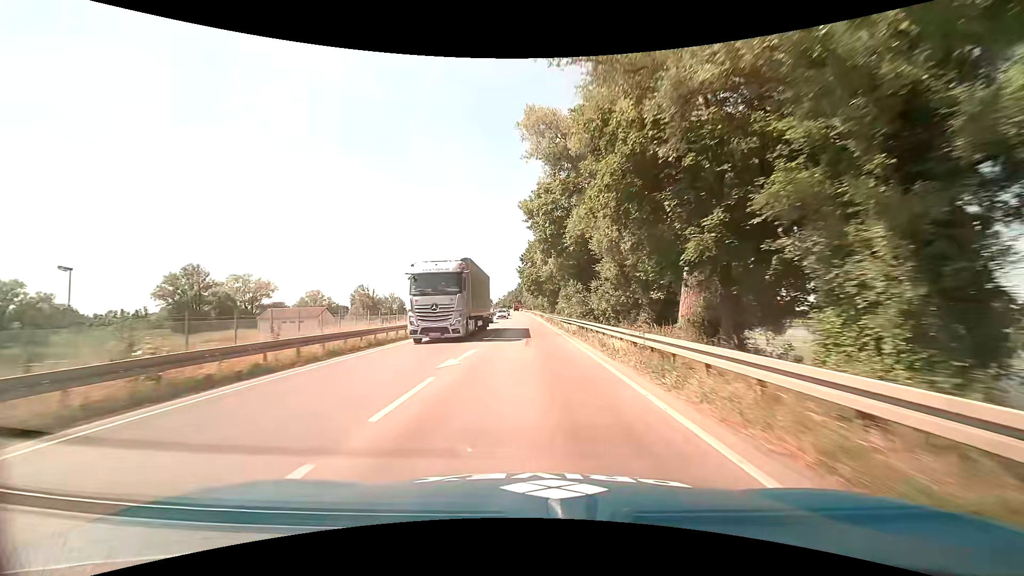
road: primary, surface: asphalt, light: Day
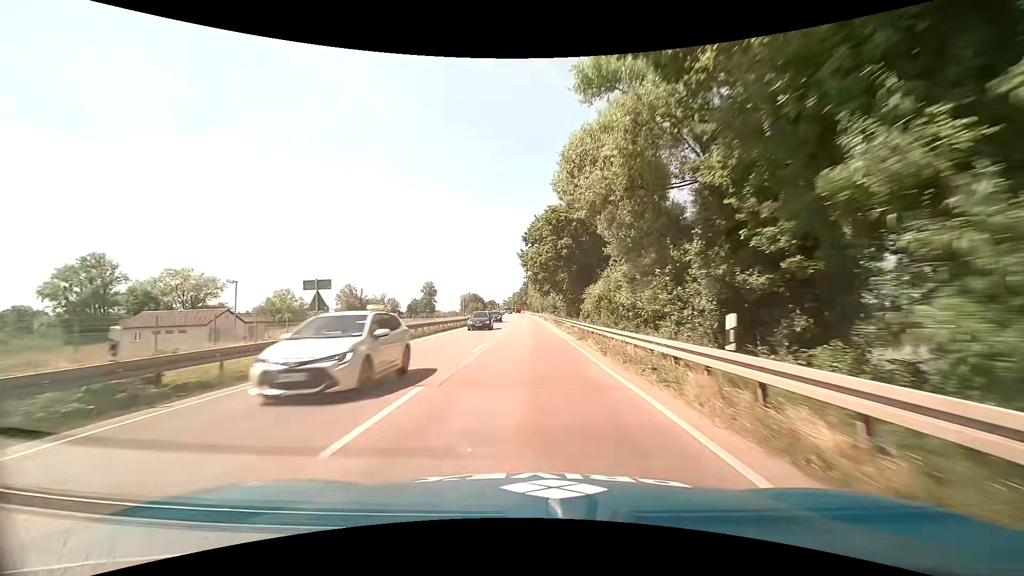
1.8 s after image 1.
(-0.2, +32.2) m; 0°
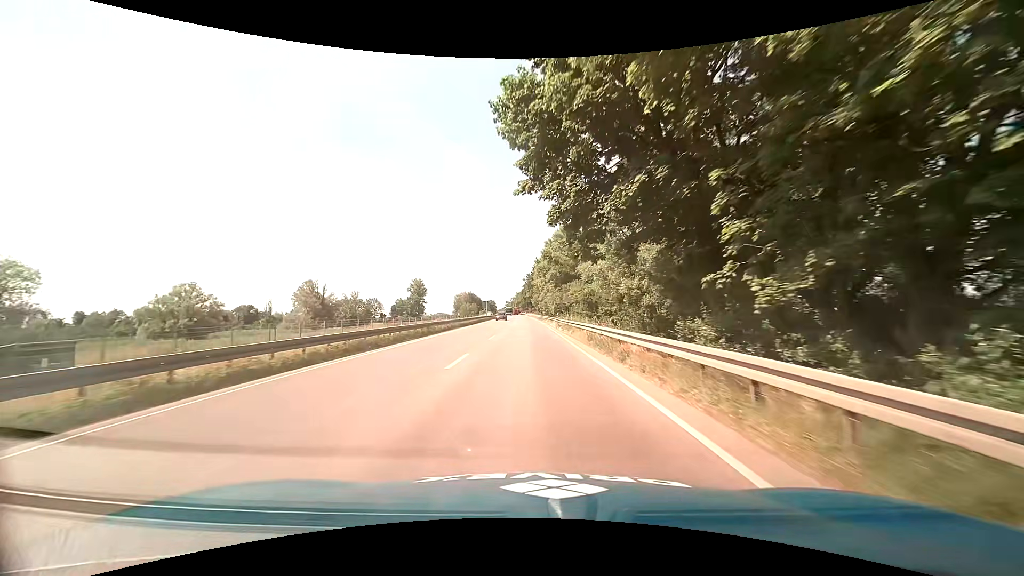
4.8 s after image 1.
(-0.9, +54.2) m; -1°
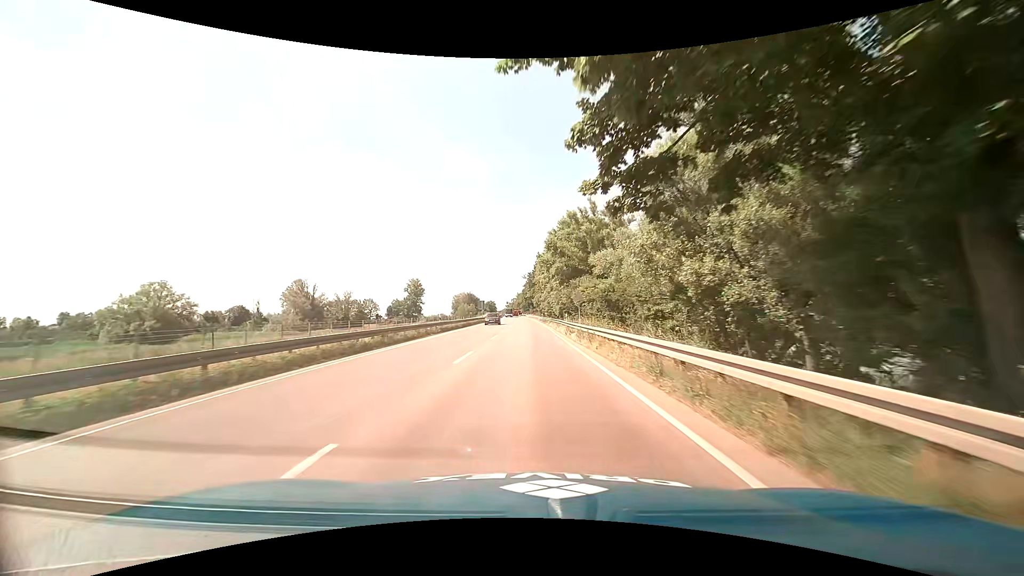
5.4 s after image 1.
(0.0, +11.0) m; 0°
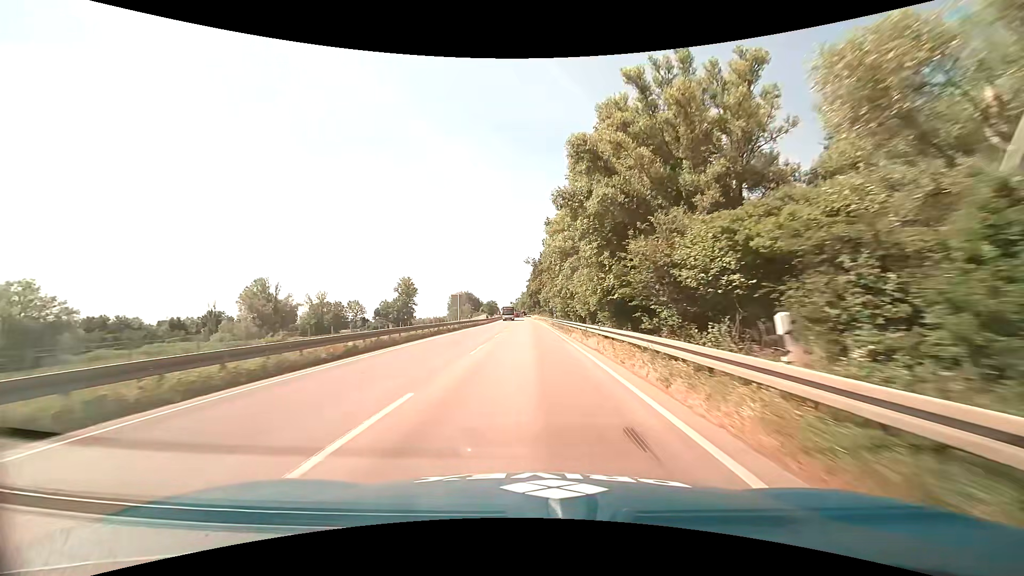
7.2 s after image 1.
(-0.2, +33.8) m; -1°
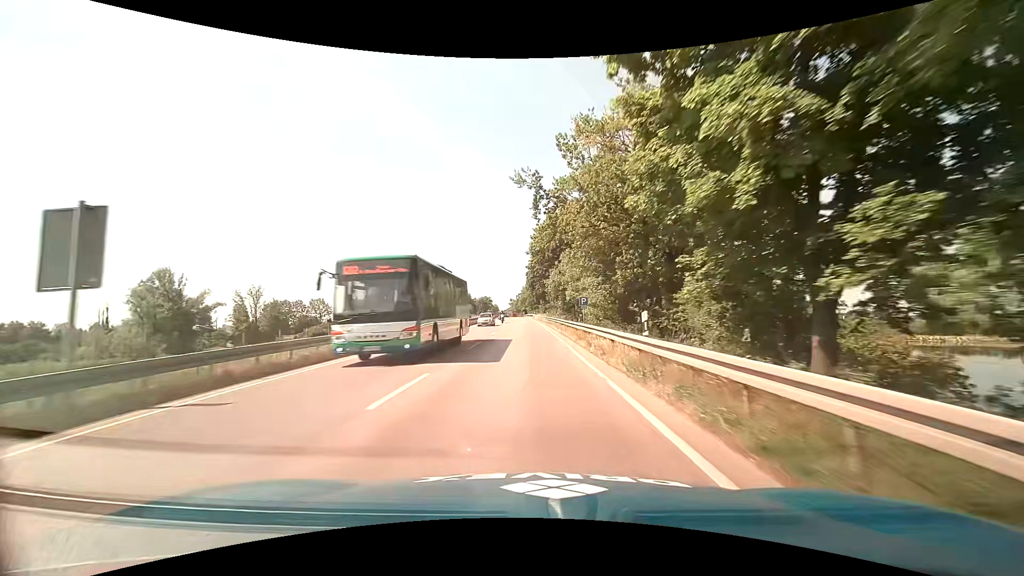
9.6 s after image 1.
(0.0, +46.4) m; 0°
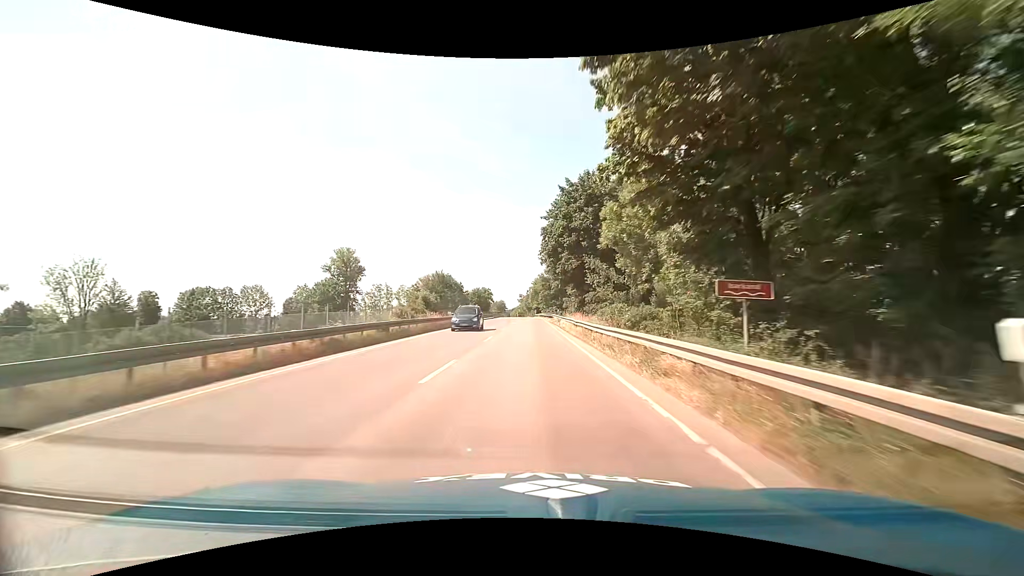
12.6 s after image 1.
(-1.6, +59.4) m; -2°
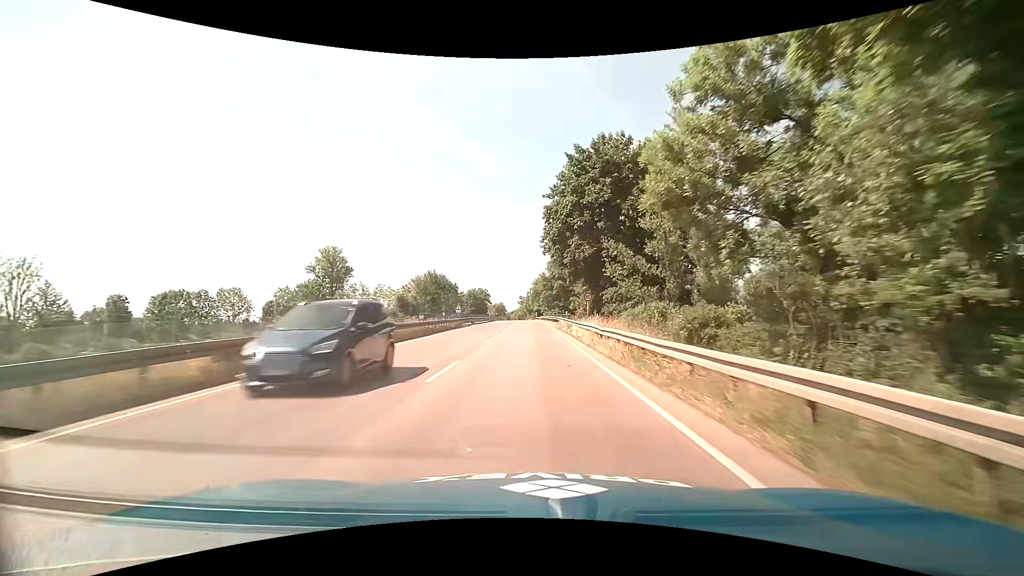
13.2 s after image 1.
(-0.1, +11.8) m; -1°
(0, +10) (0, +20) (0, +30) (0, +40) (0, +50) (0, +60) (0, +70) (0, +80) (0, +90) (0, +100) m
